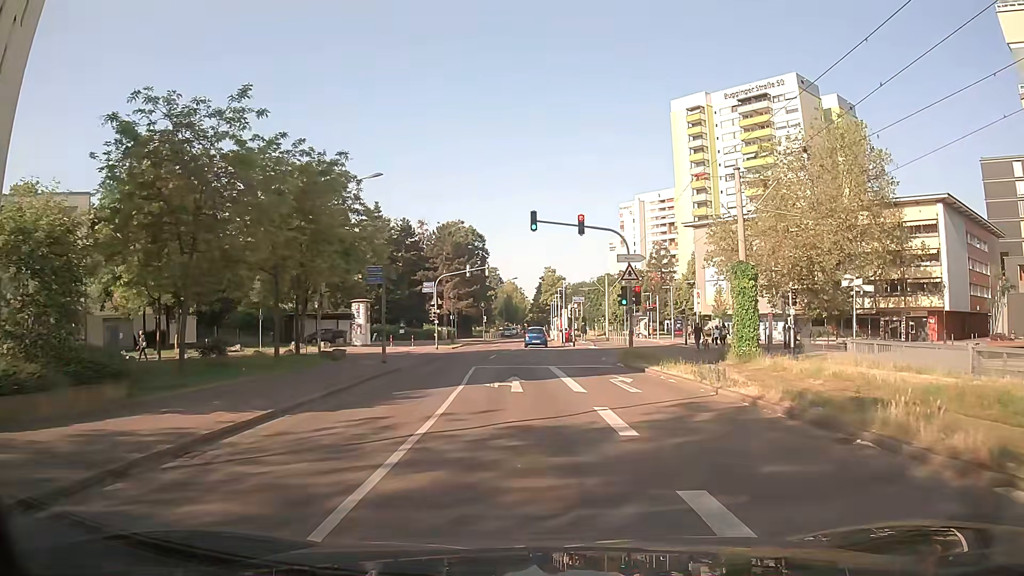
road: residential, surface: asphalt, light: Day
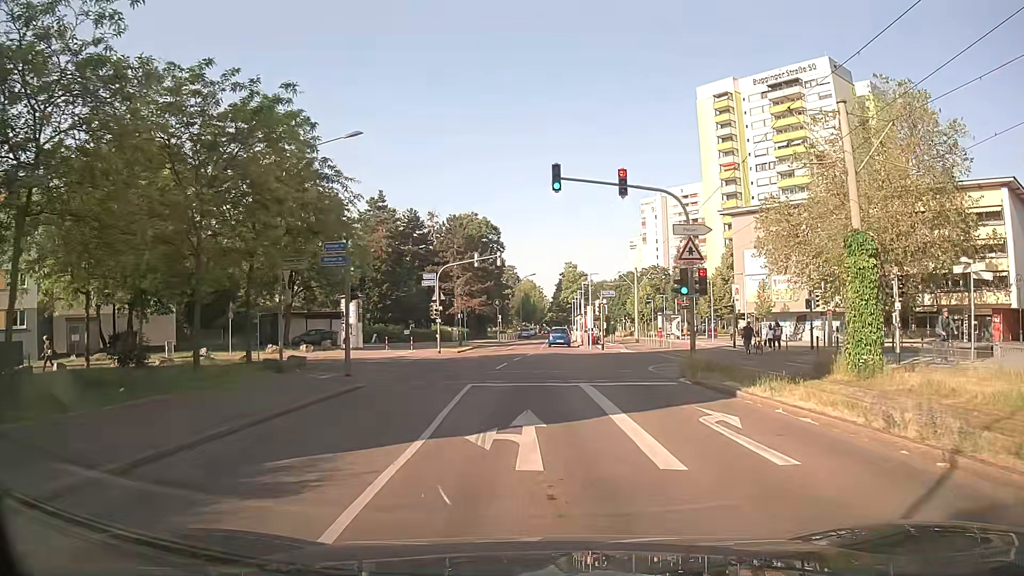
(-0.1, +8.2) m; -1°
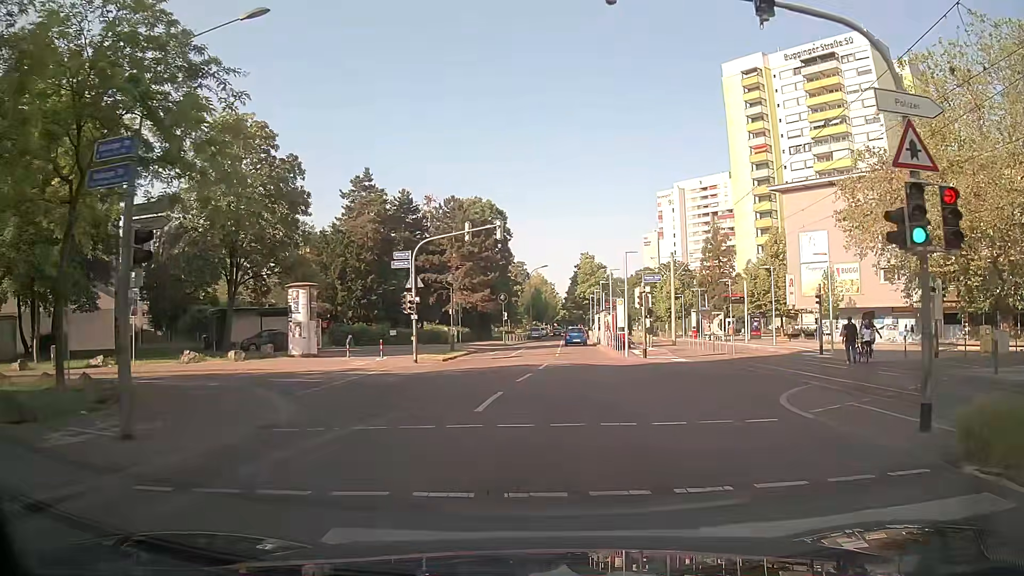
(-0.2, +12.3) m; -1°
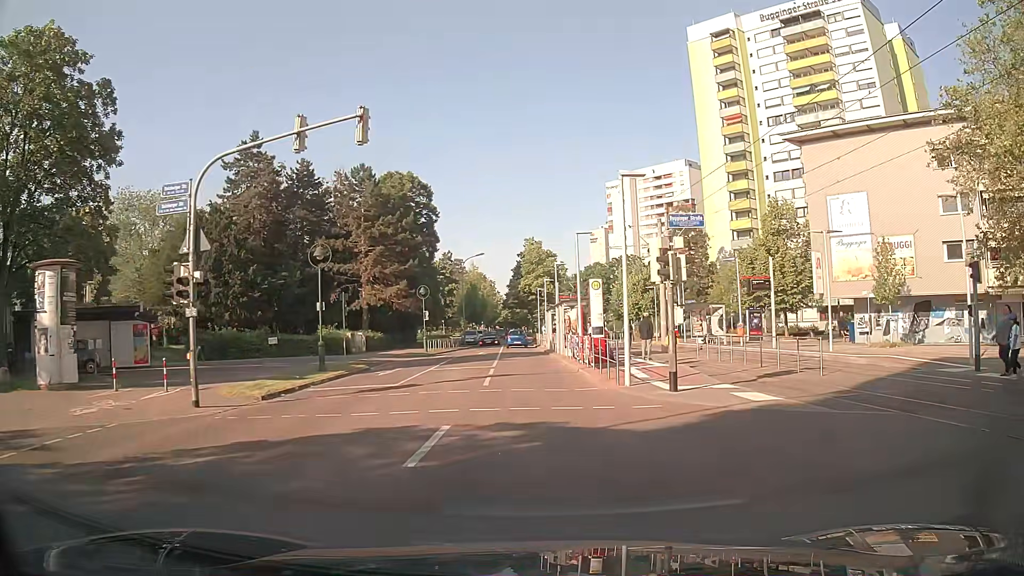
(+0.8, +16.3) m; +5°
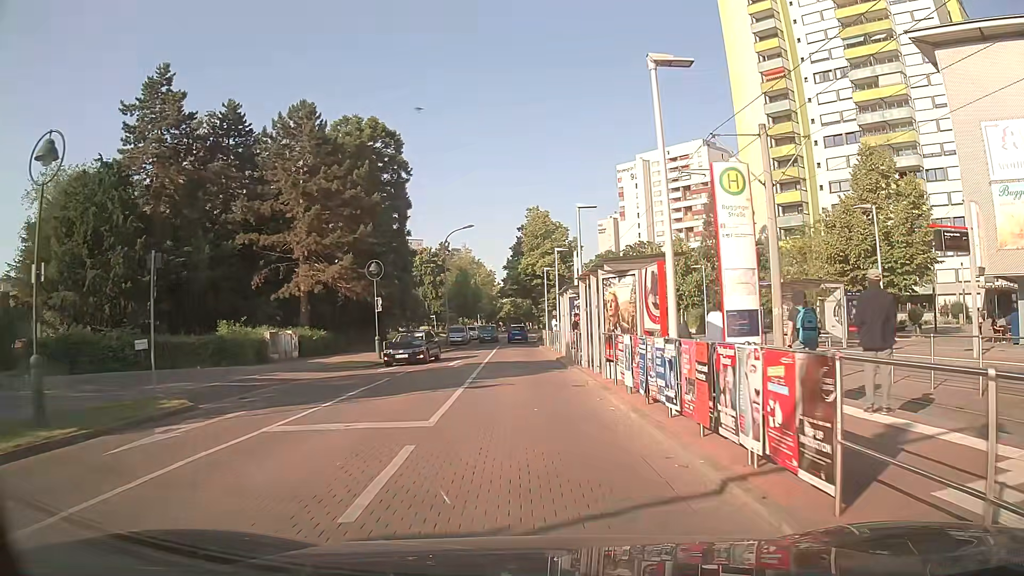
(+0.1, +16.6) m; +1°
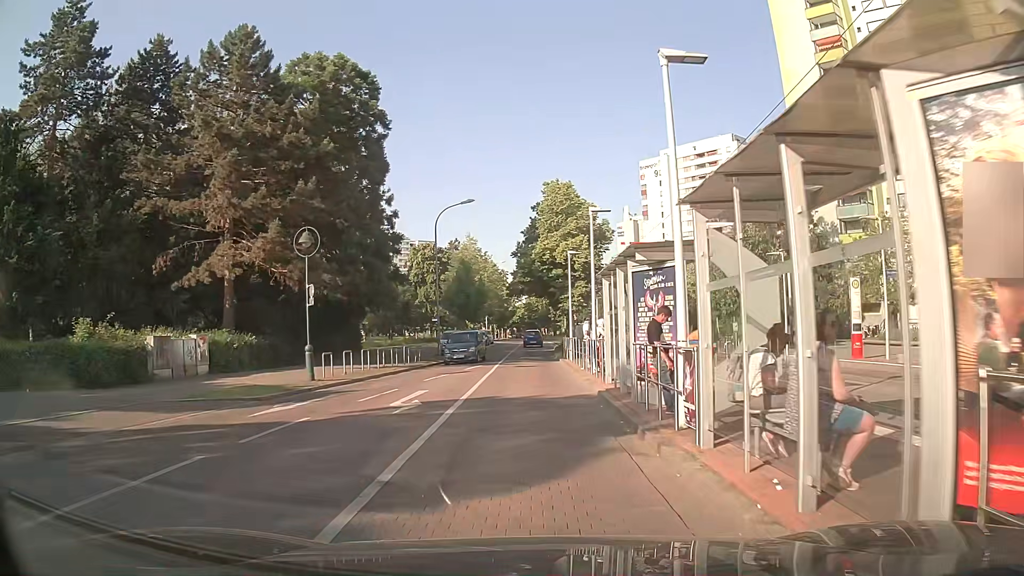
(-0.3, +12.4) m; -2°
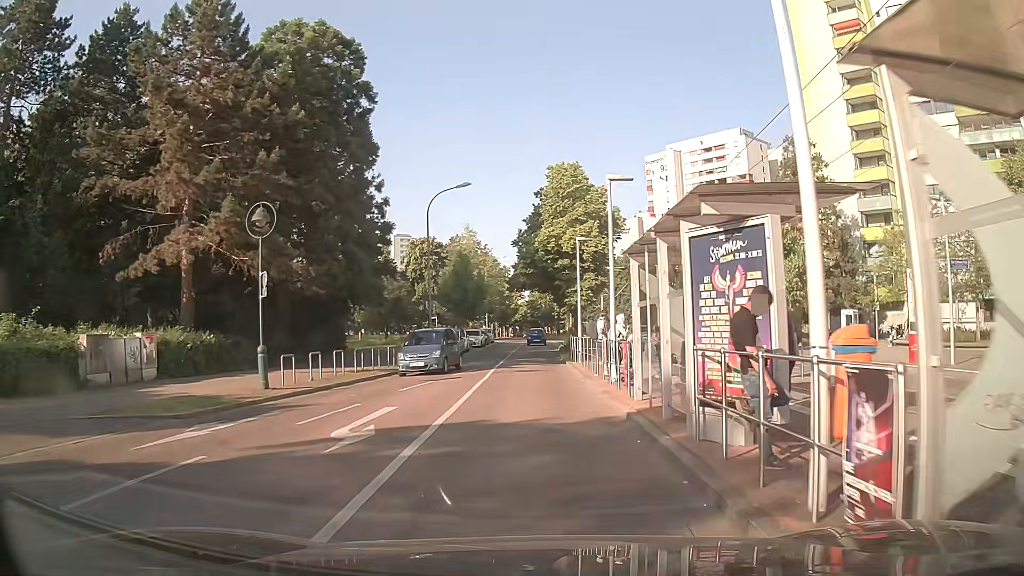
(0.0, +4.1) m; -1°
